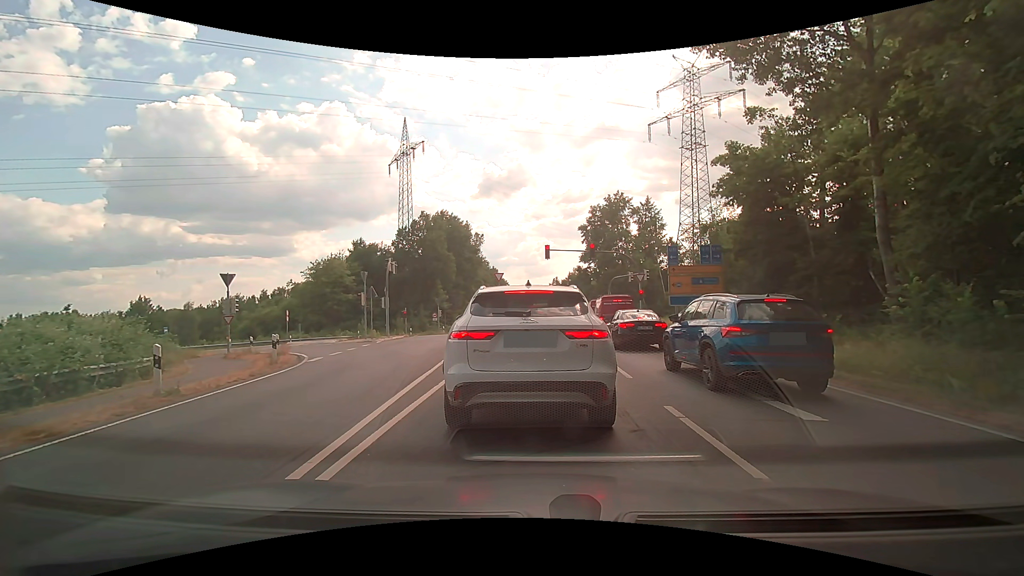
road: secondary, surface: asphalt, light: Day
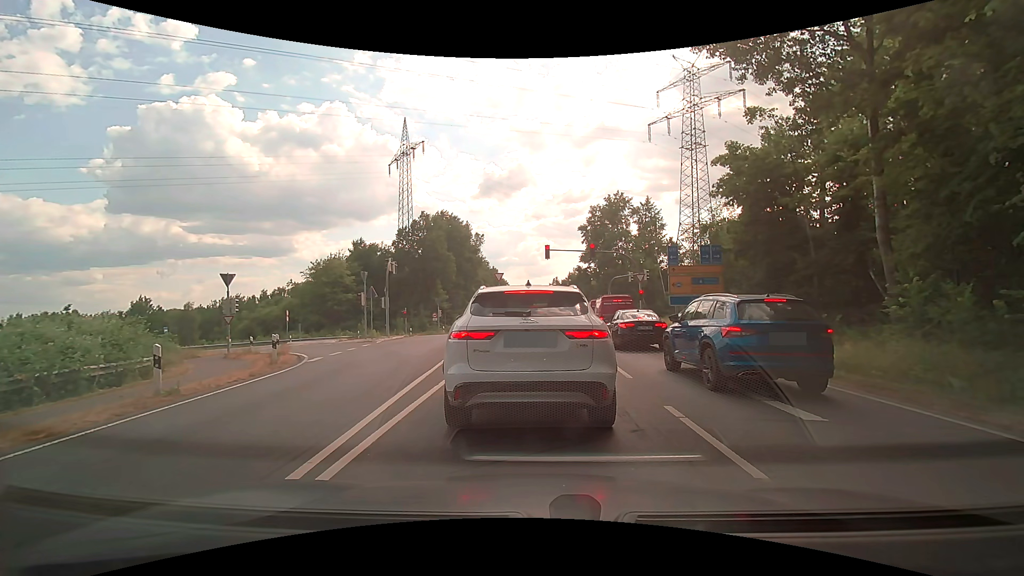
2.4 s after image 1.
(0.0, 0.0) m; 0°
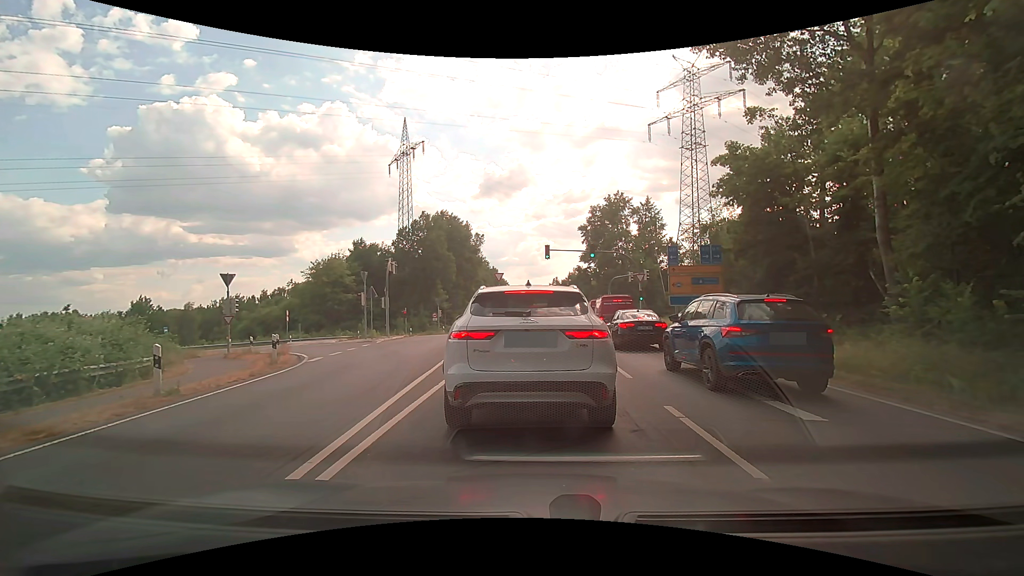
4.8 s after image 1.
(0.0, 0.0) m; 0°
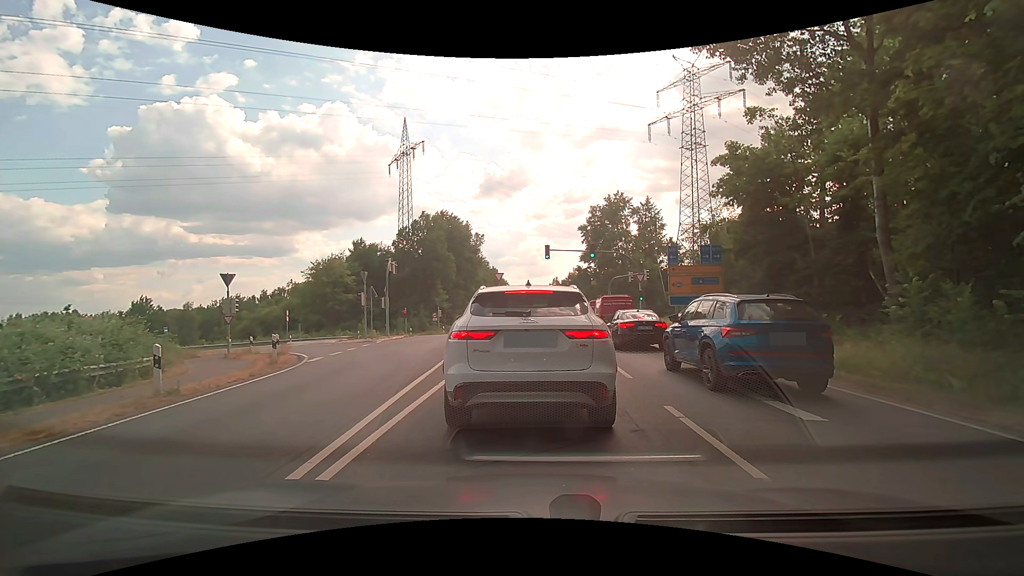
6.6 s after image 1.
(0.0, 0.0) m; 0°
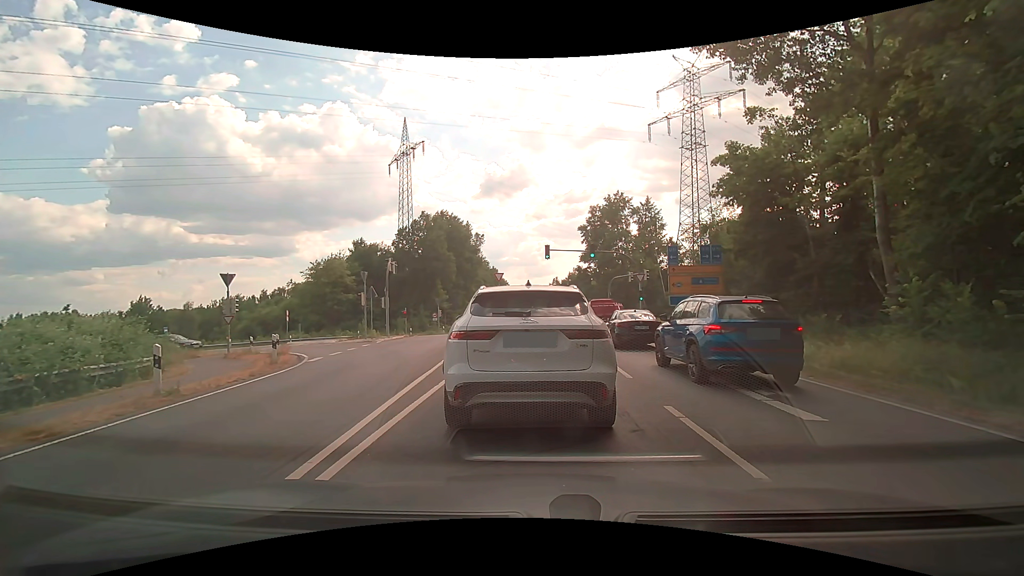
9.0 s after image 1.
(0.0, 0.0) m; 0°
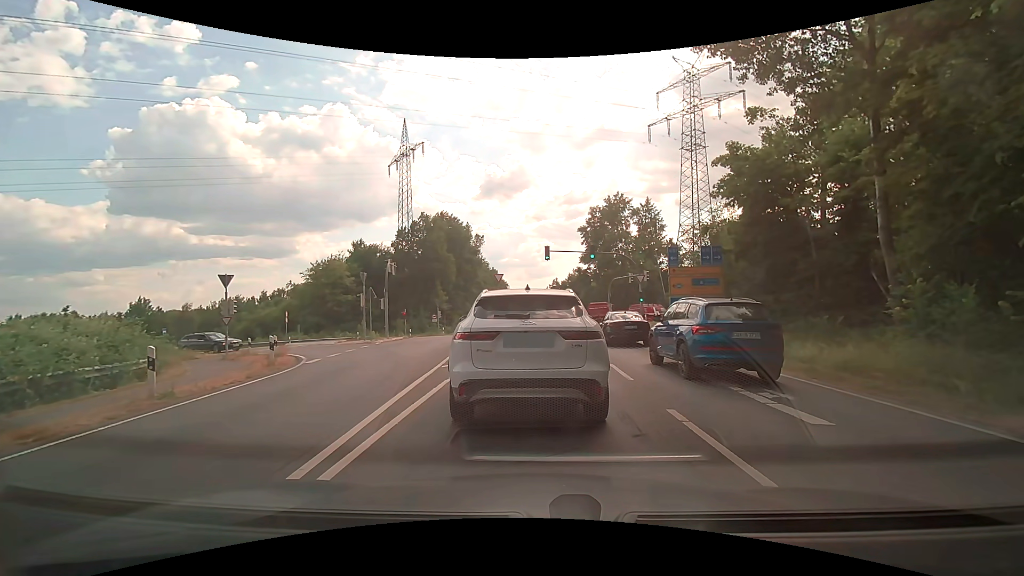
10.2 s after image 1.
(0.0, +0.1) m; 0°
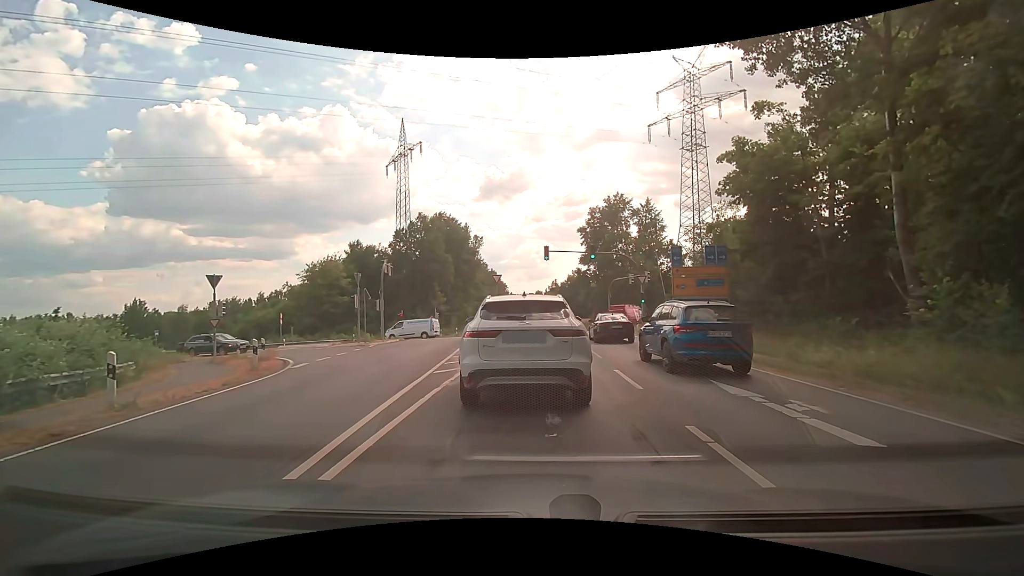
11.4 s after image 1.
(0.0, +1.0) m; 0°
